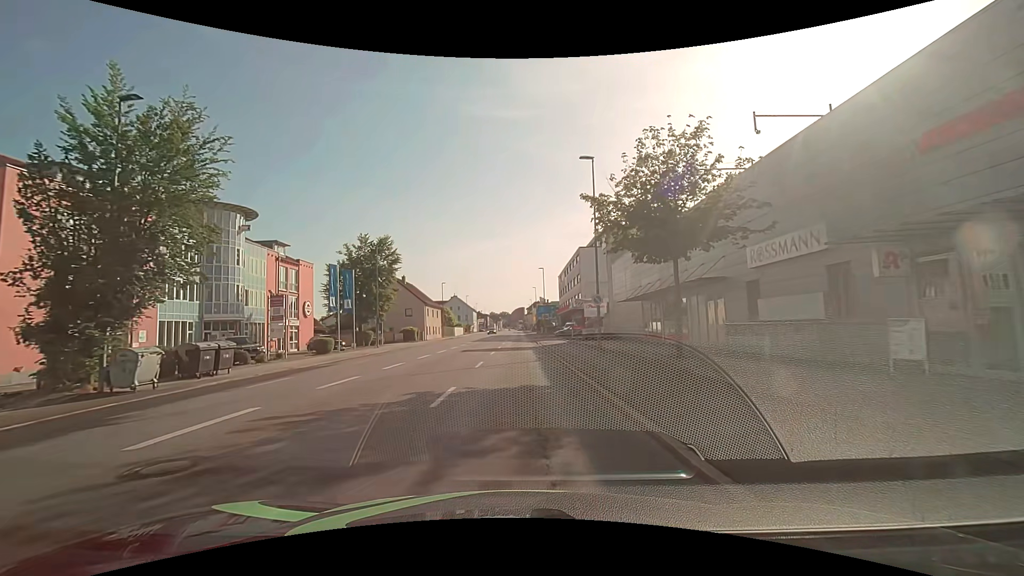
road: tertiary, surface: asphalt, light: Day
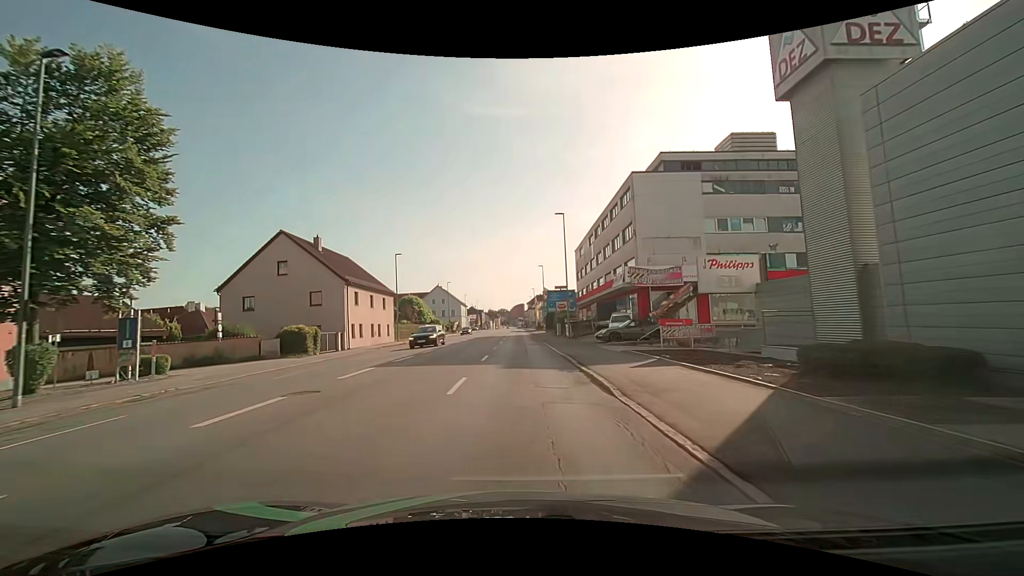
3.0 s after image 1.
(0.0, +35.1) m; 0°
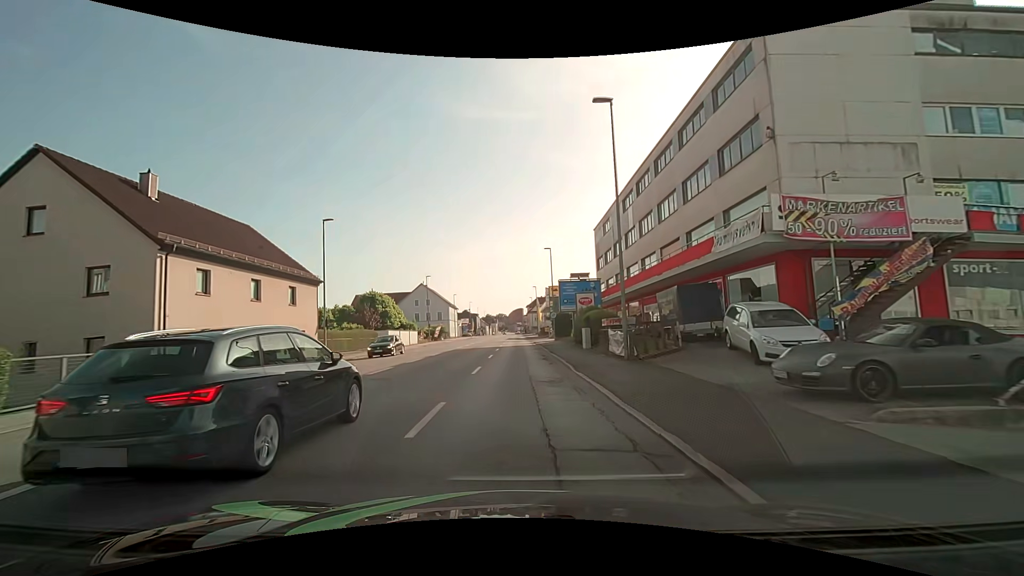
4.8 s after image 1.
(+0.1, +21.4) m; 0°
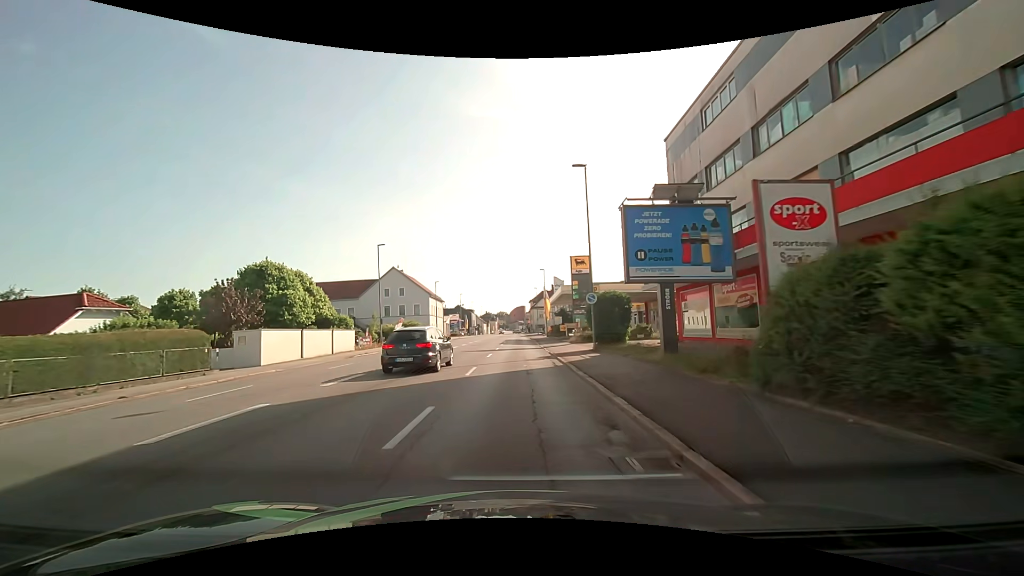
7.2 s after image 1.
(-0.1, +27.7) m; -1°
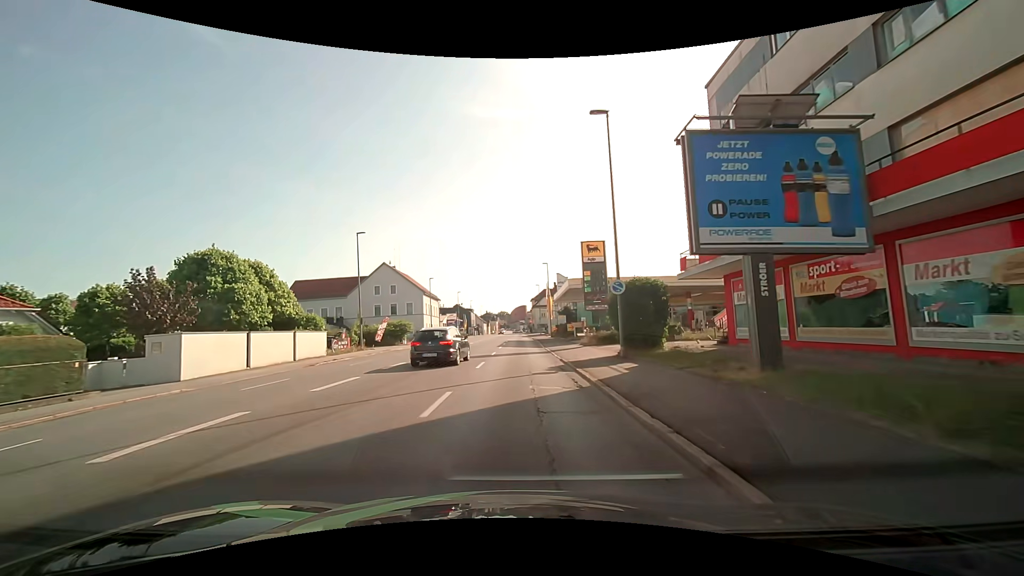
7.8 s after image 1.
(0.0, +6.7) m; 0°
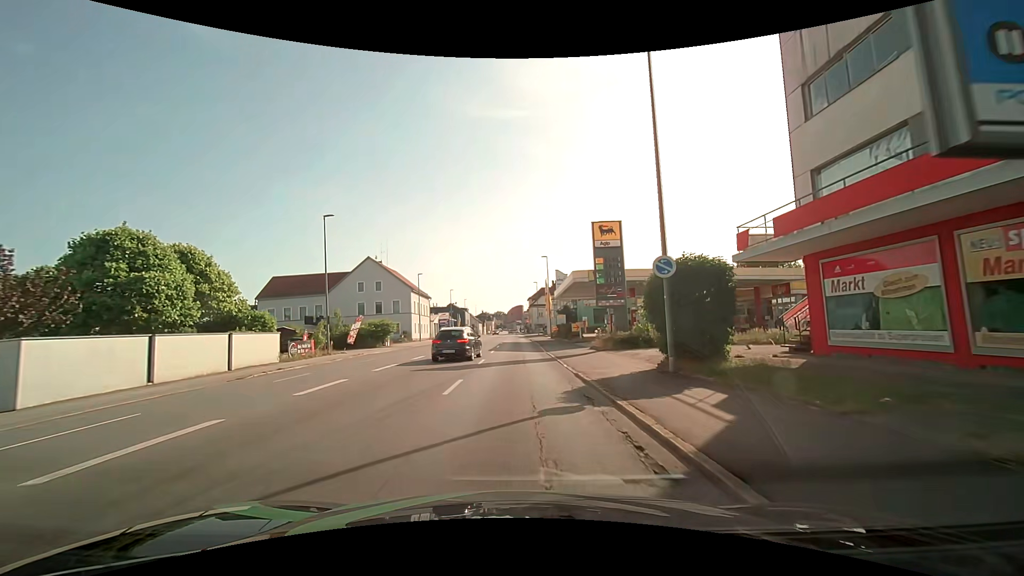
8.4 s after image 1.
(+0.1, +6.7) m; +1°
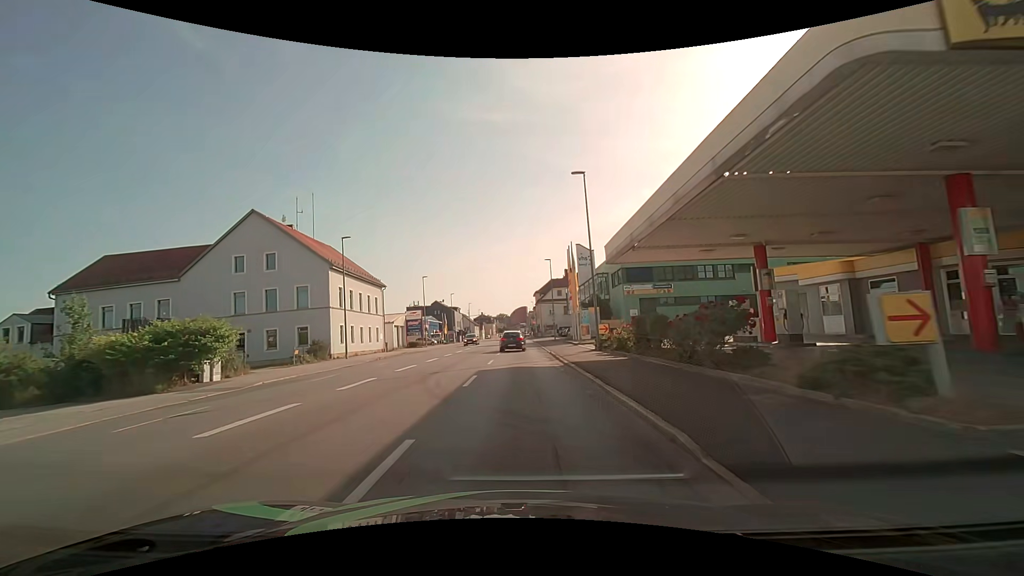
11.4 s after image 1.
(-0.1, +34.0) m; -1°
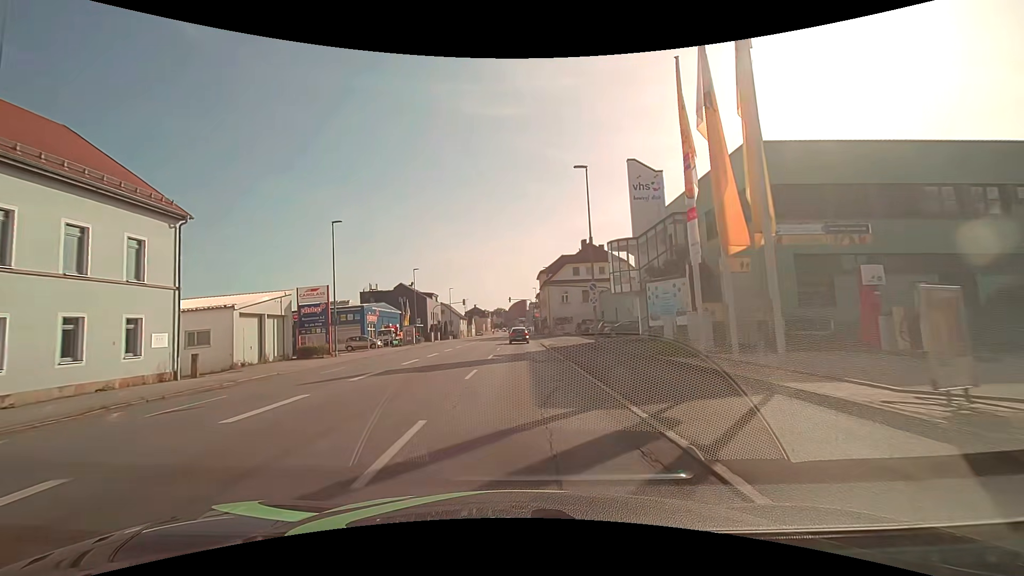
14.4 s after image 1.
(+0.2, +35.2) m; +1°
